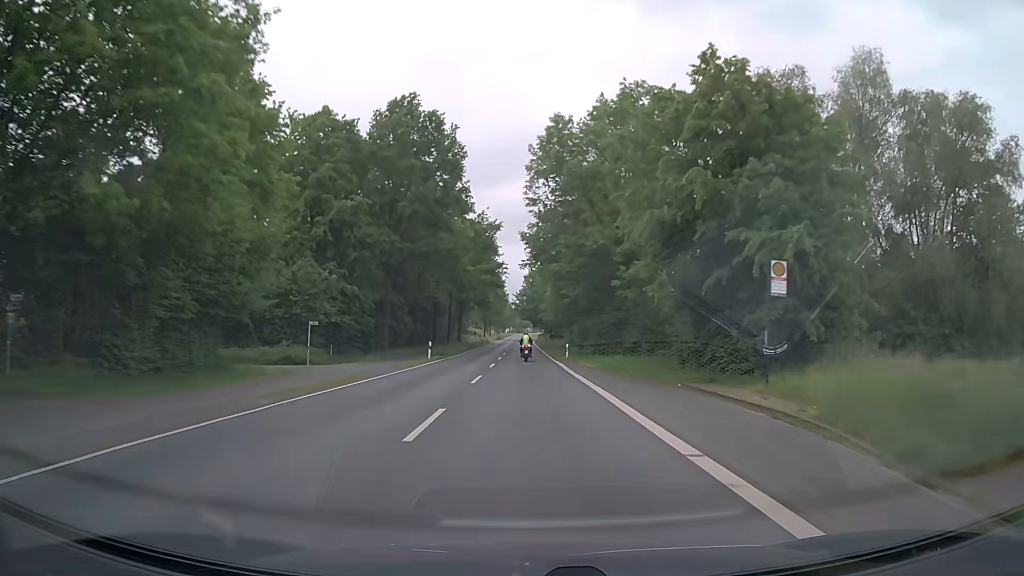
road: secondary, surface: asphalt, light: Day
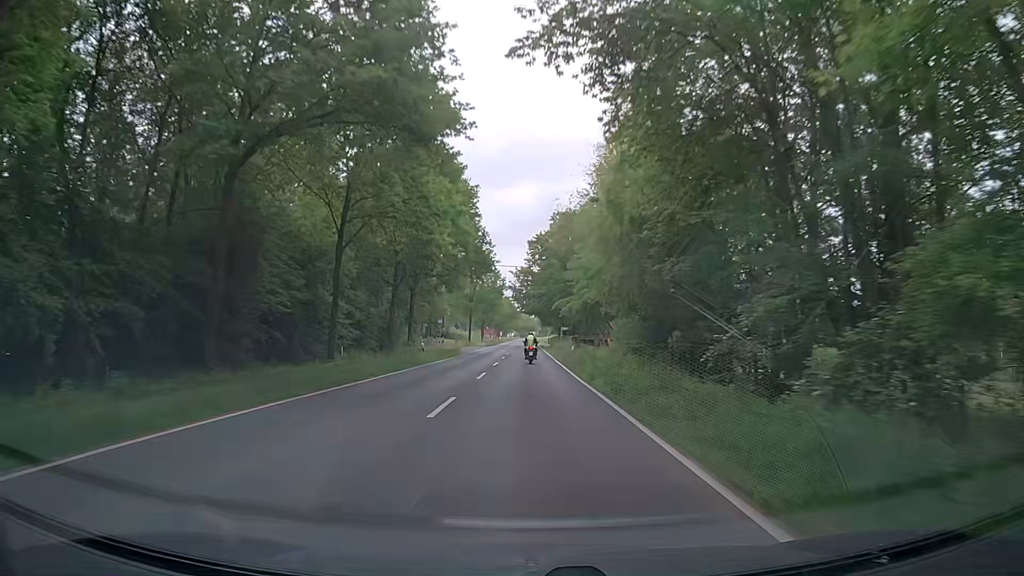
(0.0, +53.2) m; 0°
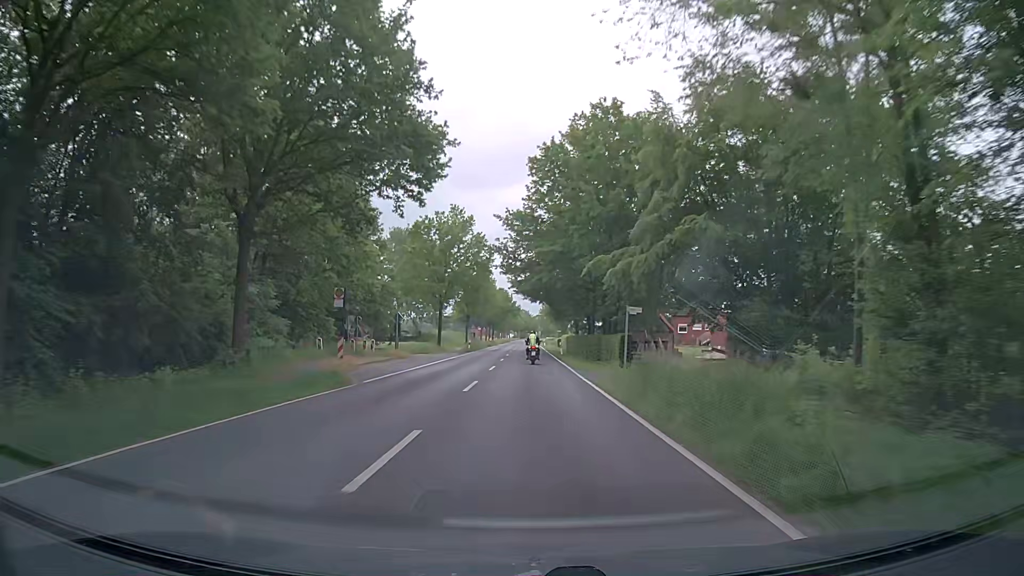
(-0.2, +38.4) m; 0°
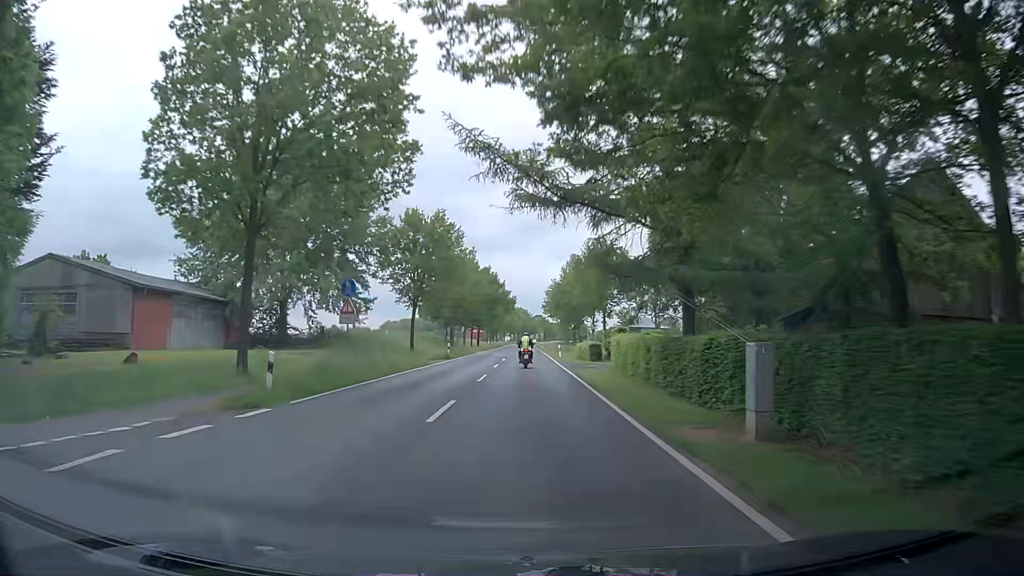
(+0.1, +49.5) m; 0°
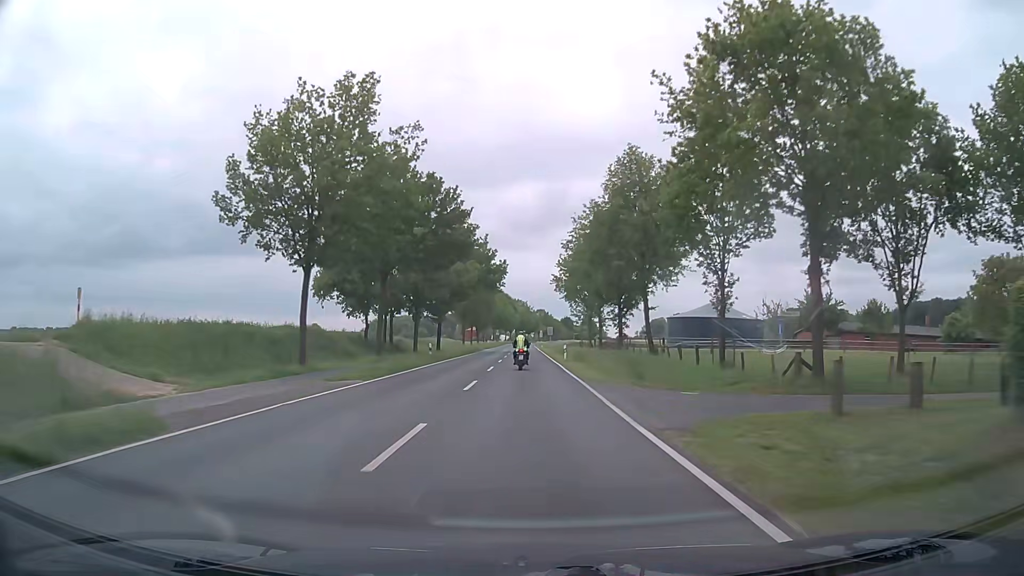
(+0.4, +59.1) m; 0°
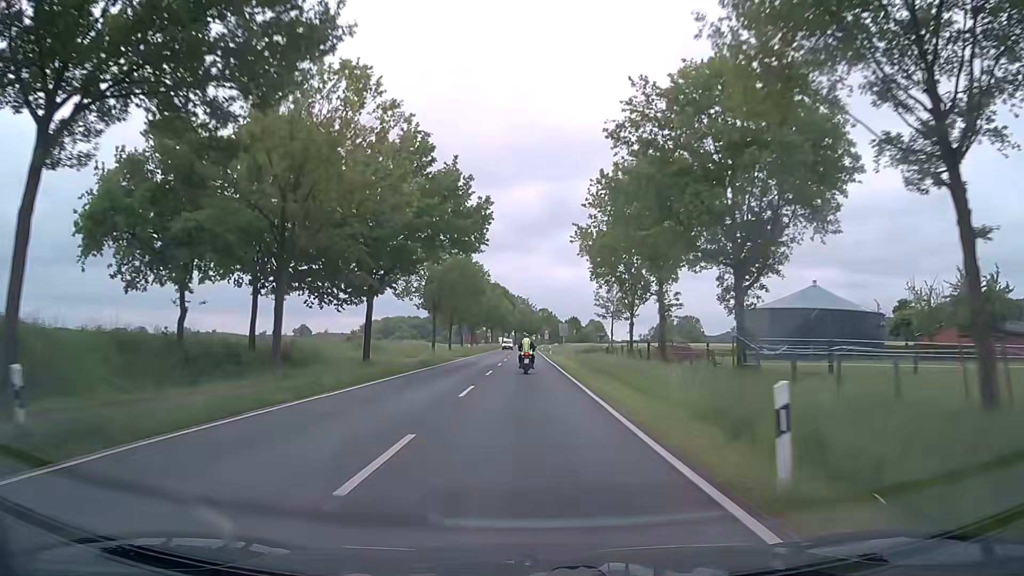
(-0.1, +33.9) m; 0°
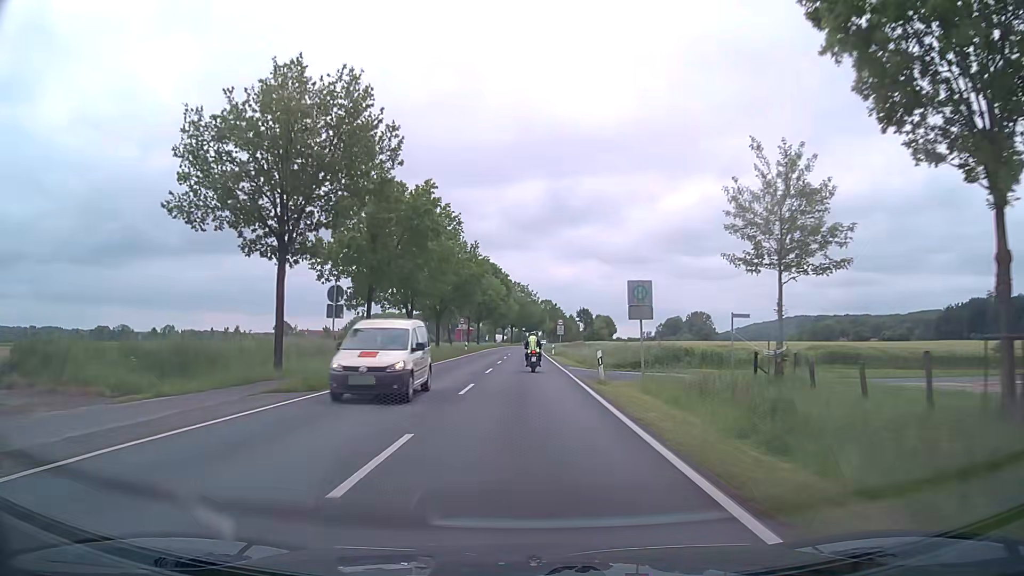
(0.0, +44.2) m; 0°
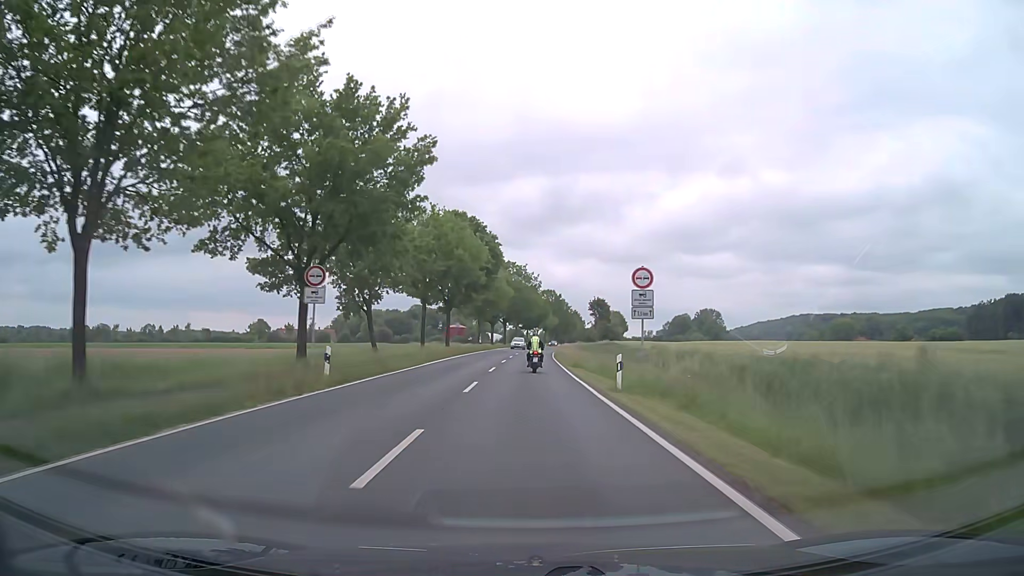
(-0.3, +43.7) m; 0°
(0, +10) (0, +20) (0, +30) (0, +40) (+1, +50) (+1, +60) (+1, +70) (+2, +80) (+2, +90) (+3, +100) m
